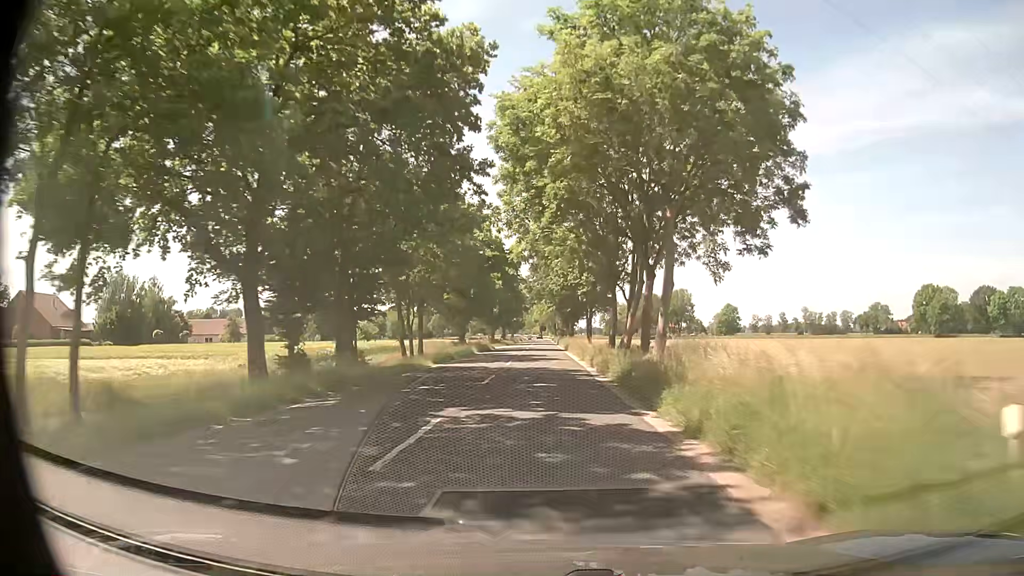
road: secondary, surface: asphalt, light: Day
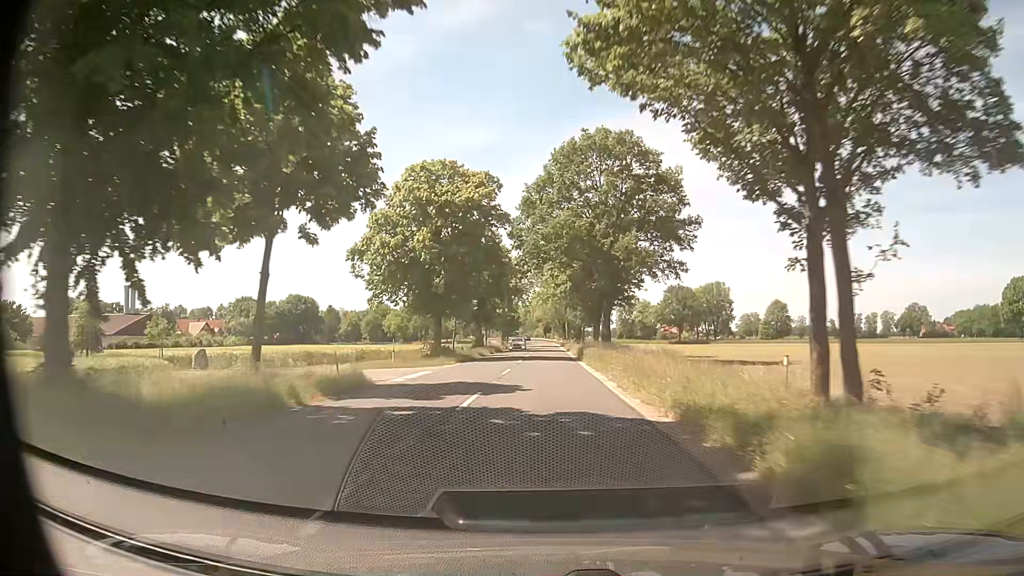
(-0.1, +53.7) m; 0°
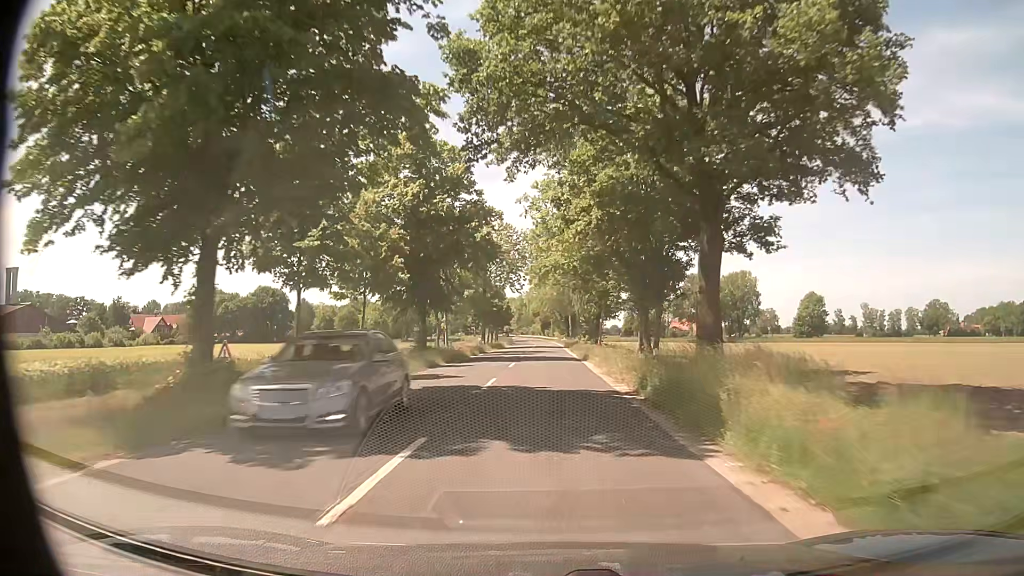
(-0.2, +32.2) m; 0°
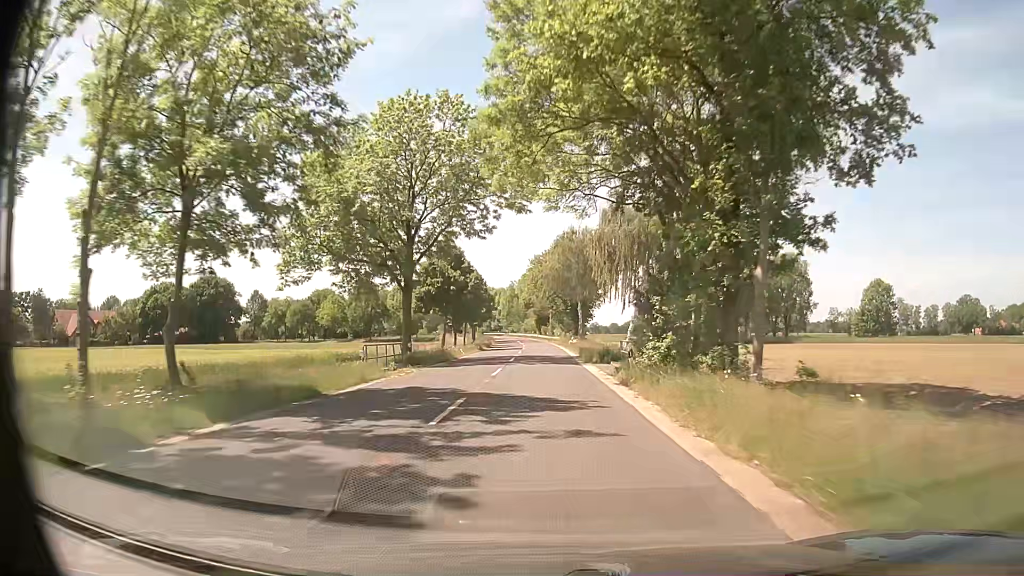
(+0.2, +42.9) m; +1°
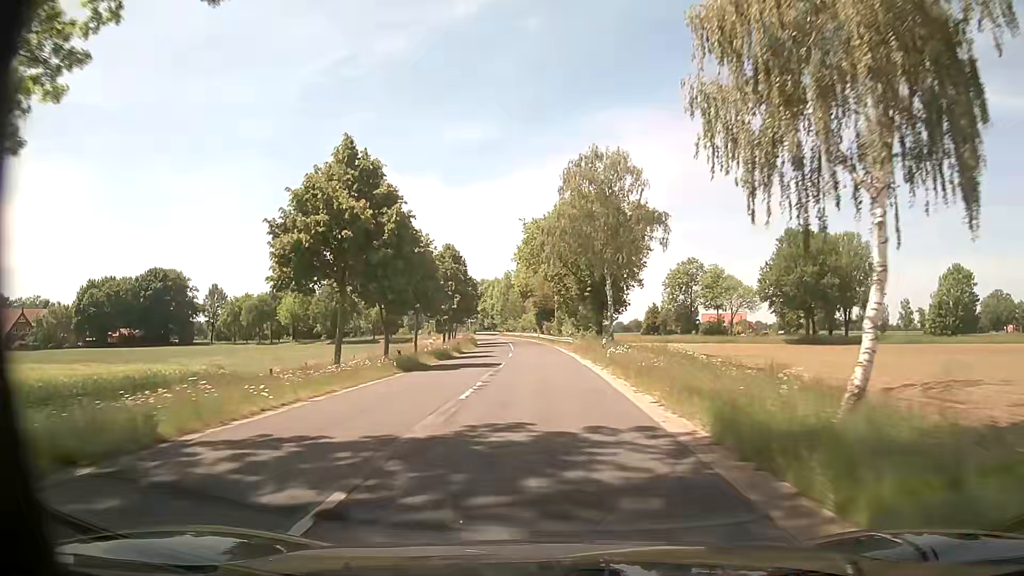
(-0.2, +32.2) m; 0°
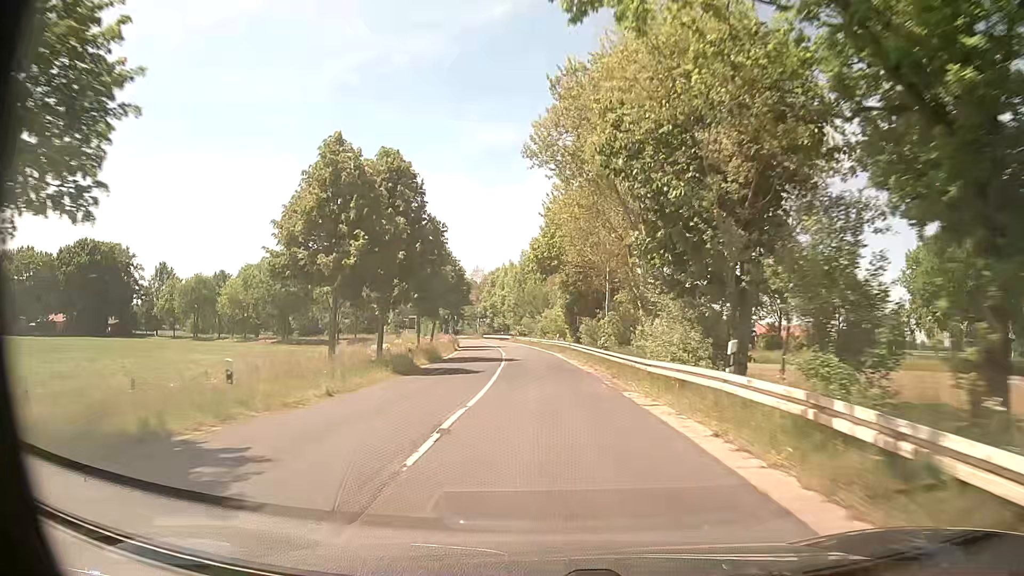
(-0.9, +42.9) m; -2°
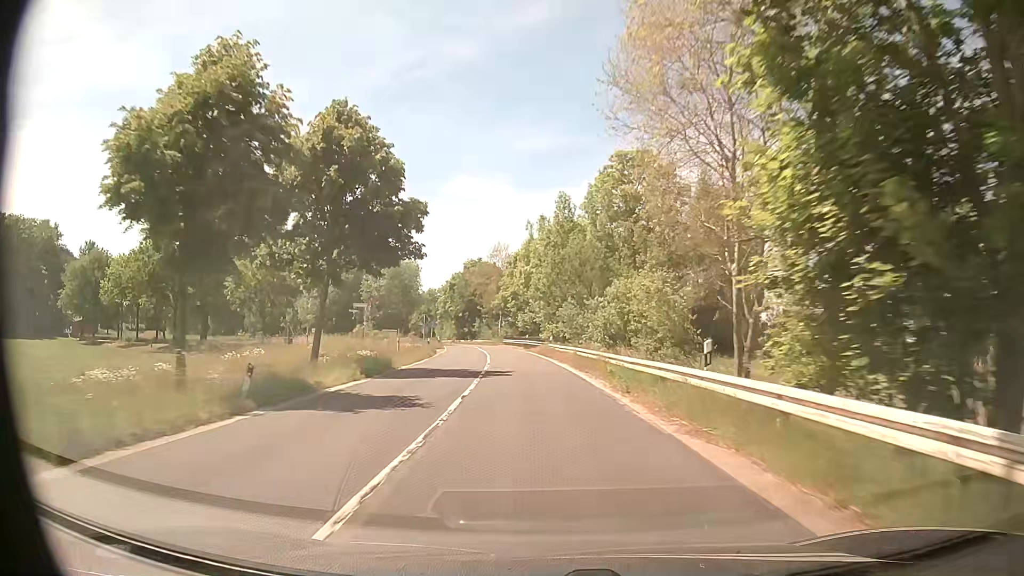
(-1.4, +42.9) m; -4°
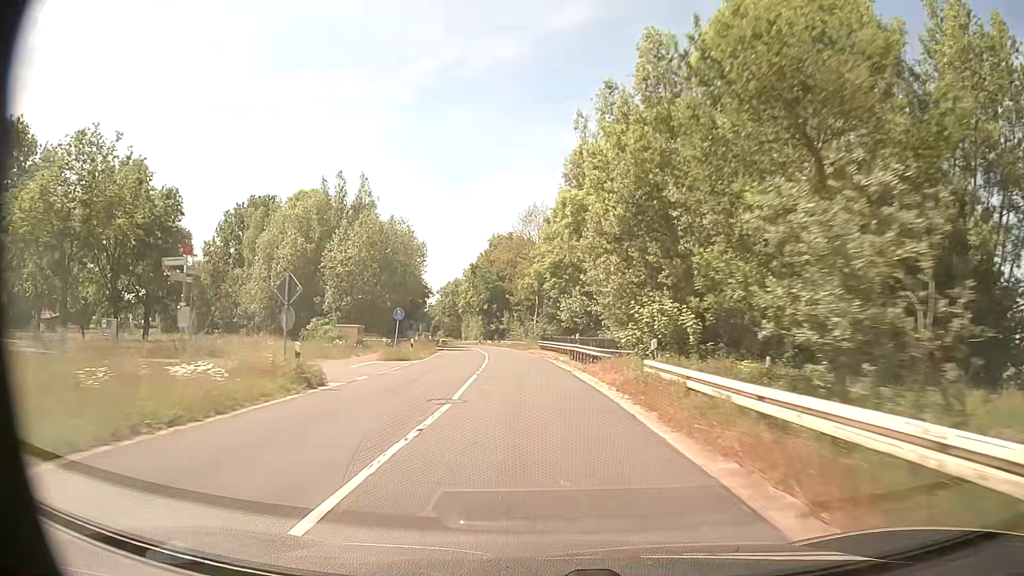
(-1.0, +32.1) m; -4°
(0, +10) (0, +20) (-1, +30) (-2, +40) (-3, +50) (-4, +60) (-5, +70) (-7, +80) (-9, +89) (-10, +99) m
